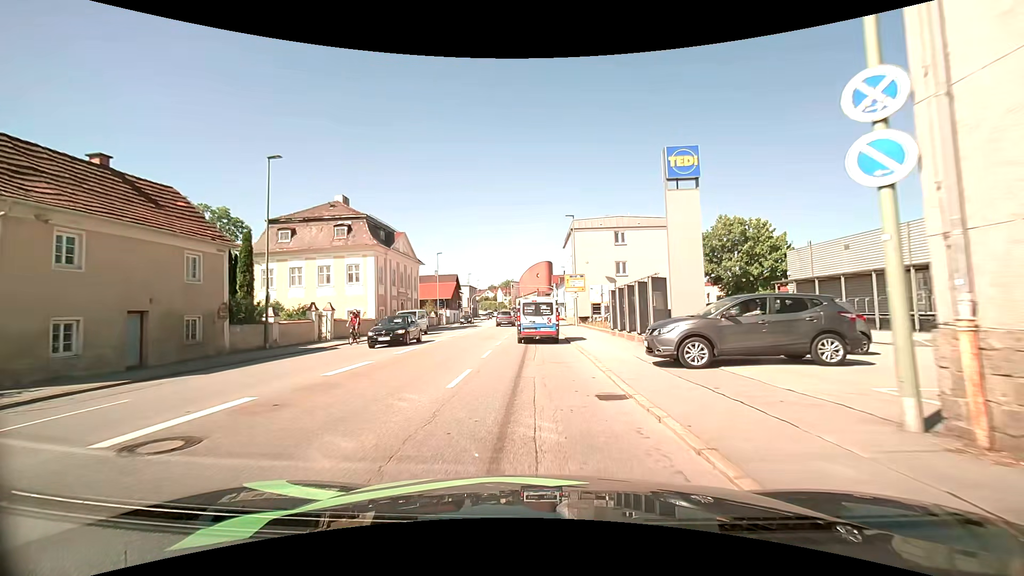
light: Day
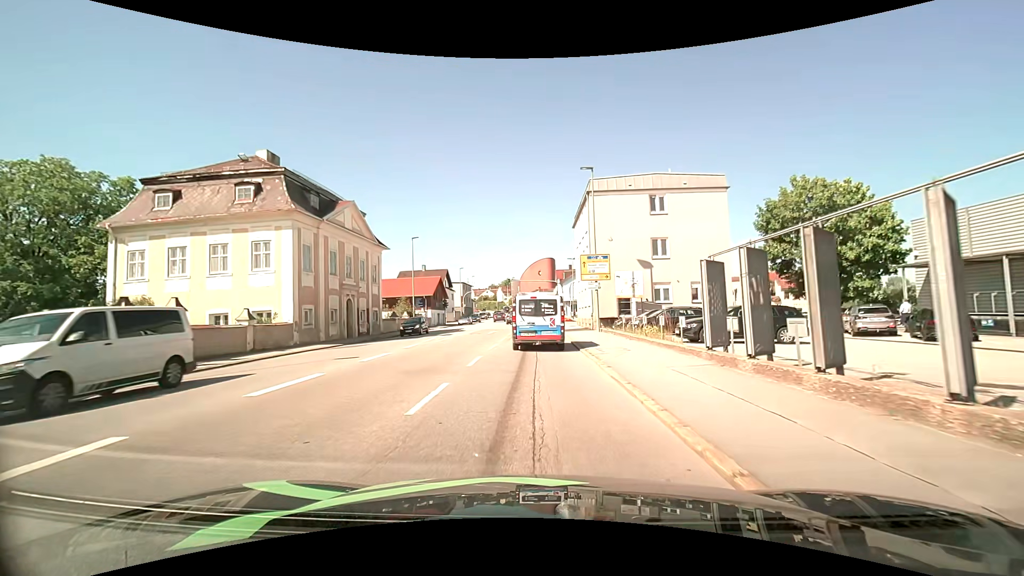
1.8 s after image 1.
(0.0, +14.6) m; -1°
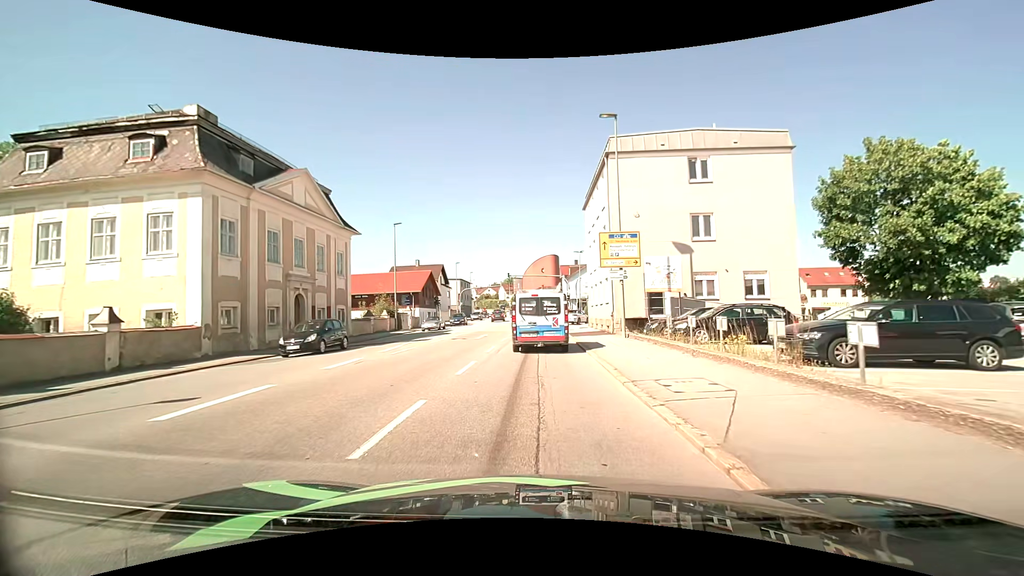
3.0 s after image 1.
(0.0, +7.9) m; 0°
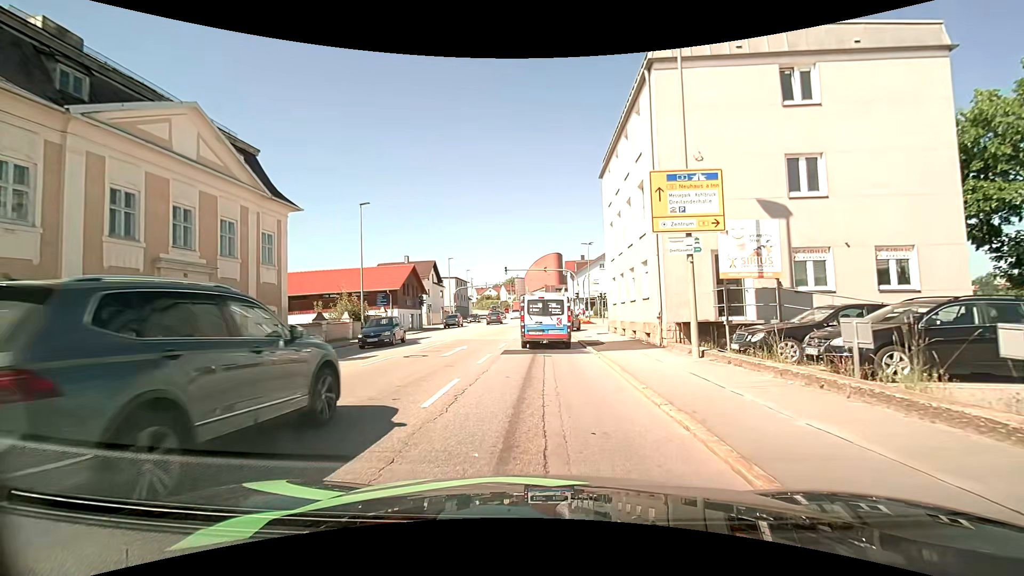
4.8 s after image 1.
(0.0, +9.5) m; -1°
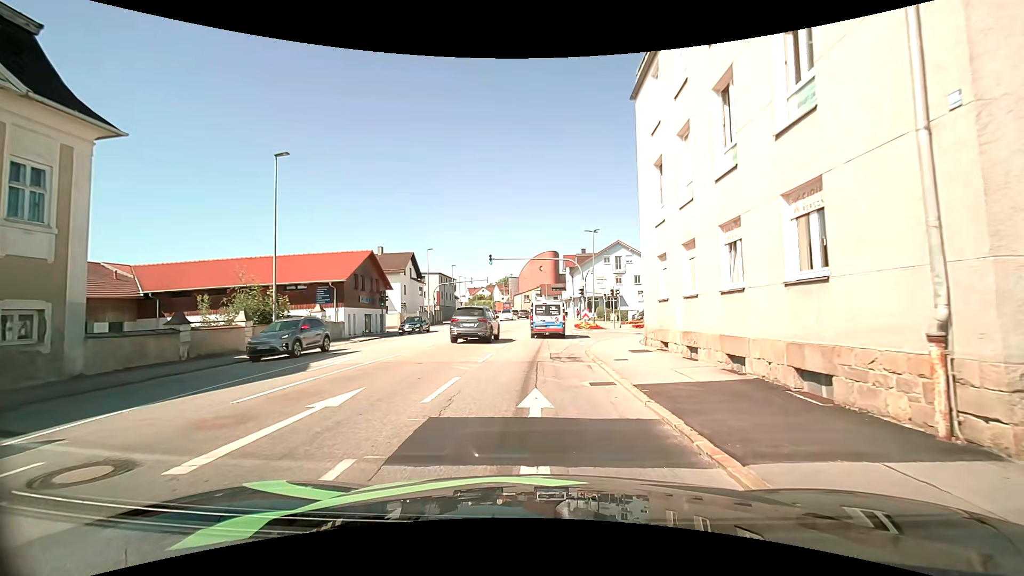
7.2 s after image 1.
(+0.1, +11.8) m; +1°
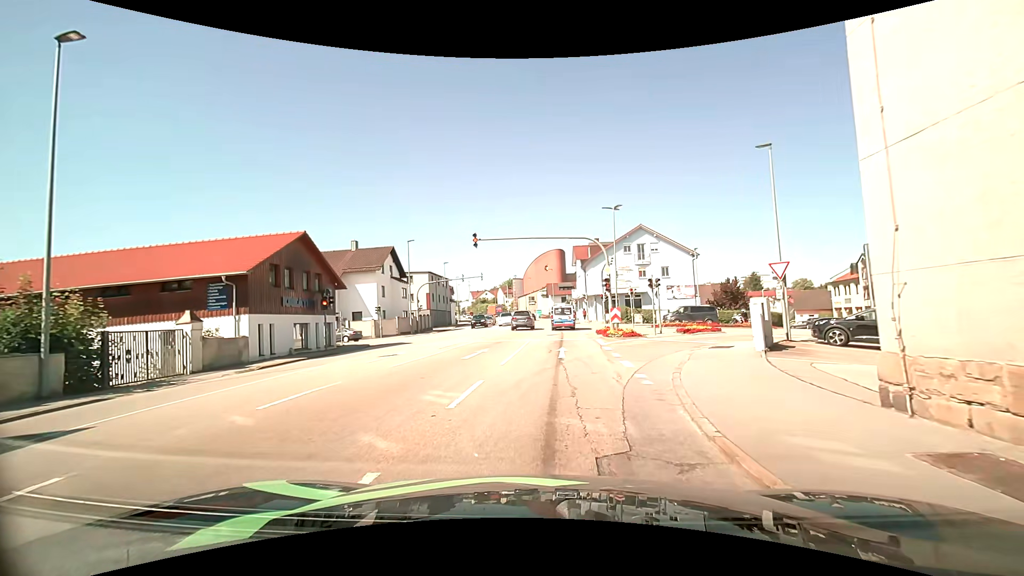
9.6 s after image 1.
(-0.1, +12.4) m; -1°
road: tertiary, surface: asphalt
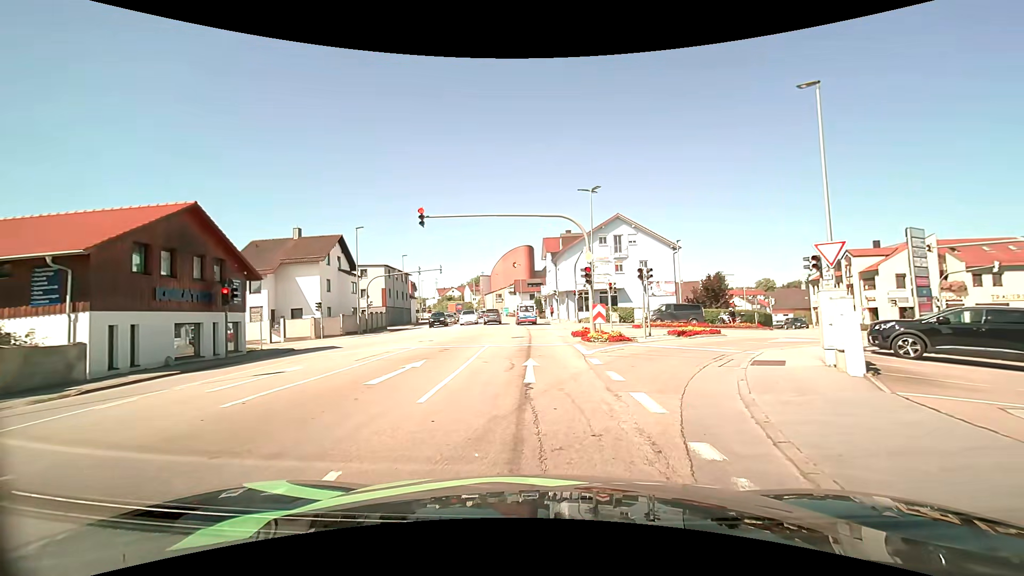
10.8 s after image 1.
(+0.1, +6.1) m; +2°
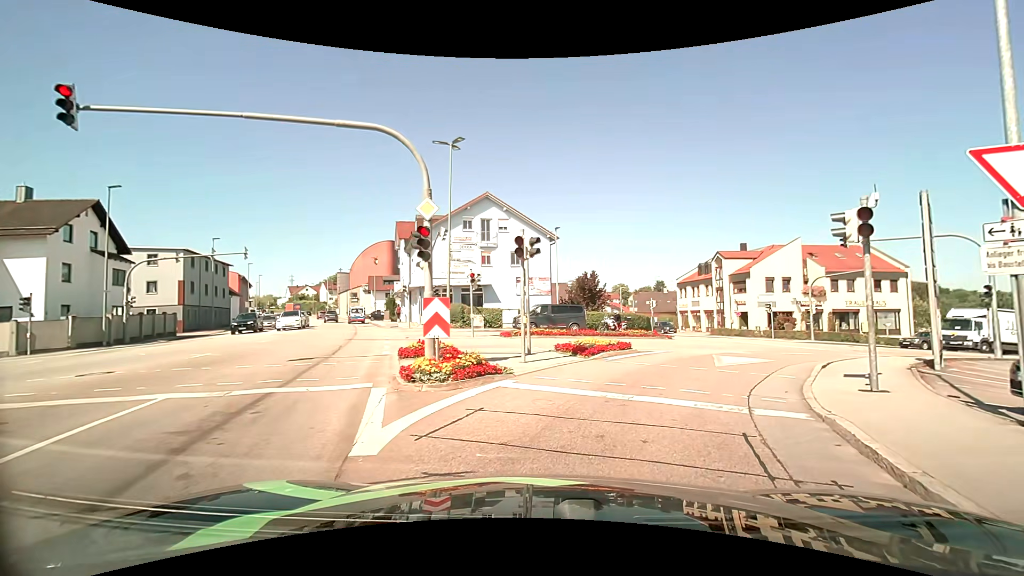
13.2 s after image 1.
(+1.4, +10.5) m; +16°
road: tertiary_link
(+2, +10) (+7, +18) (+14, +26) (+22, +31) (+31, +35) (+41, +38) (+50, +41) (+60, +43) (+70, +45) (+80, +47) m
